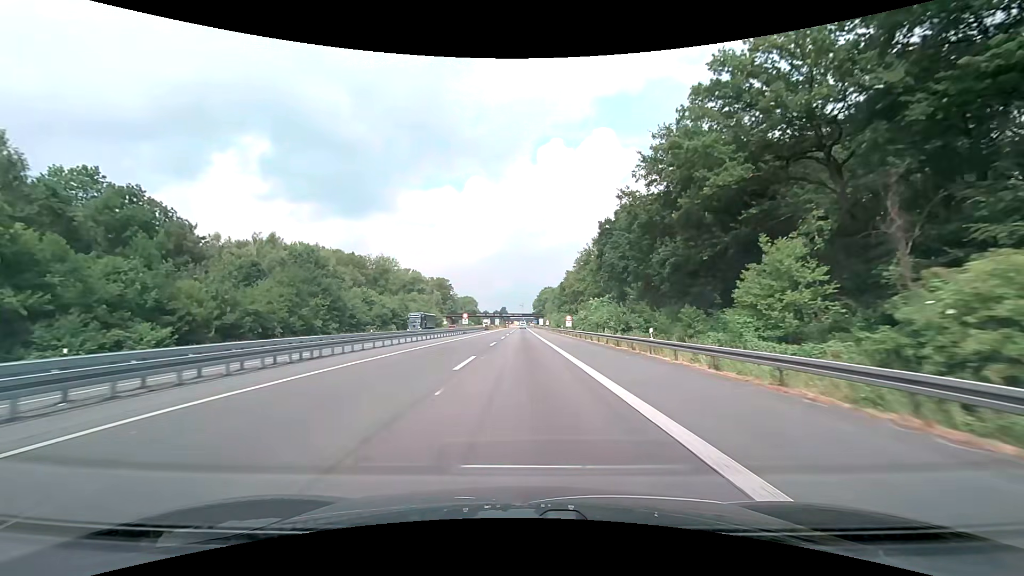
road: motorway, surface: asphalt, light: Day
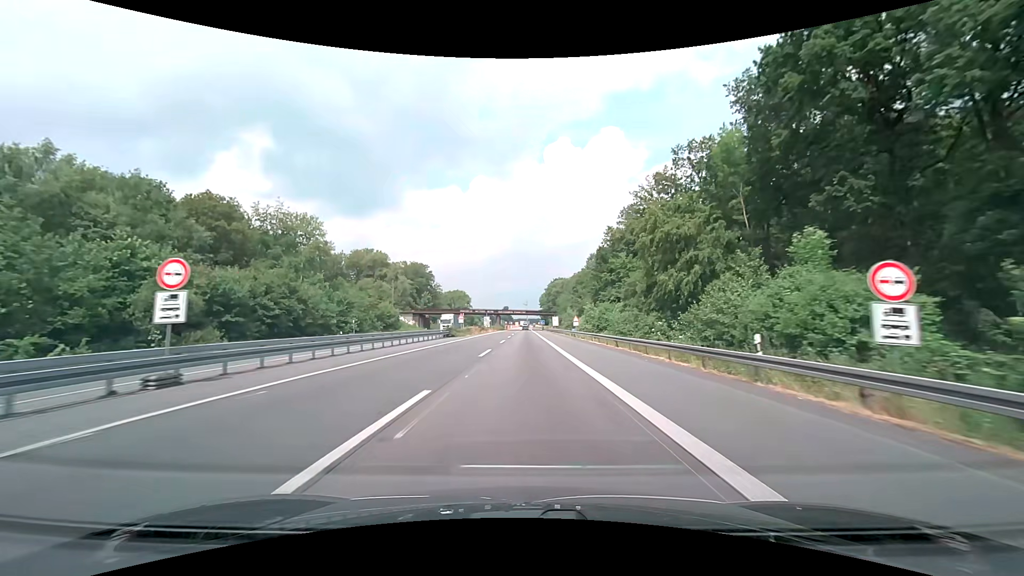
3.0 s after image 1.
(-0.3, +63.0) m; 0°
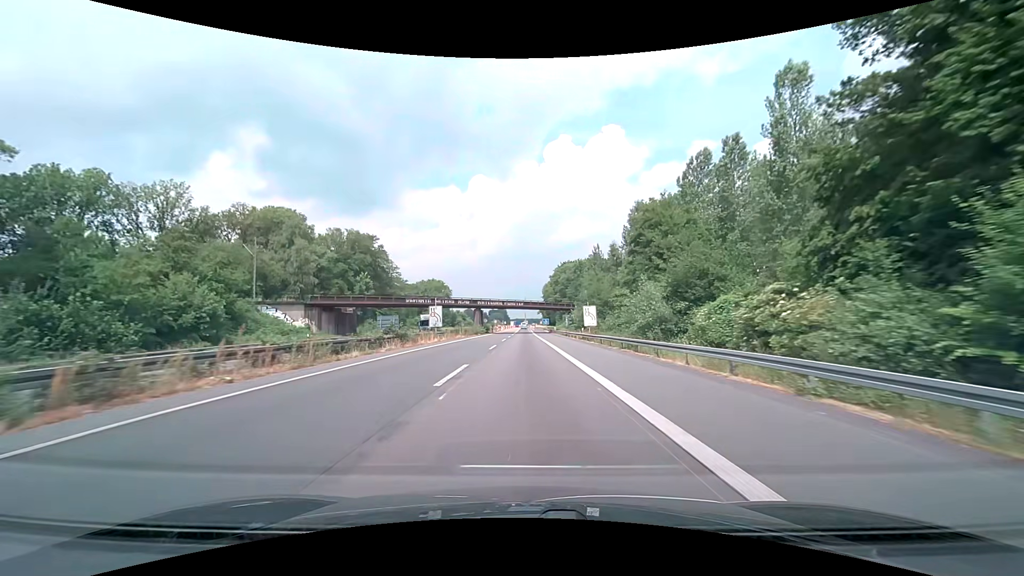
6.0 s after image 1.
(+0.2, +62.6) m; 0°
(0, +10) (0, +20) (0, +30) (0, +40) (0, +50) (0, +60) (0, +70) (0, +80) (0, +90) (0, +100) m
